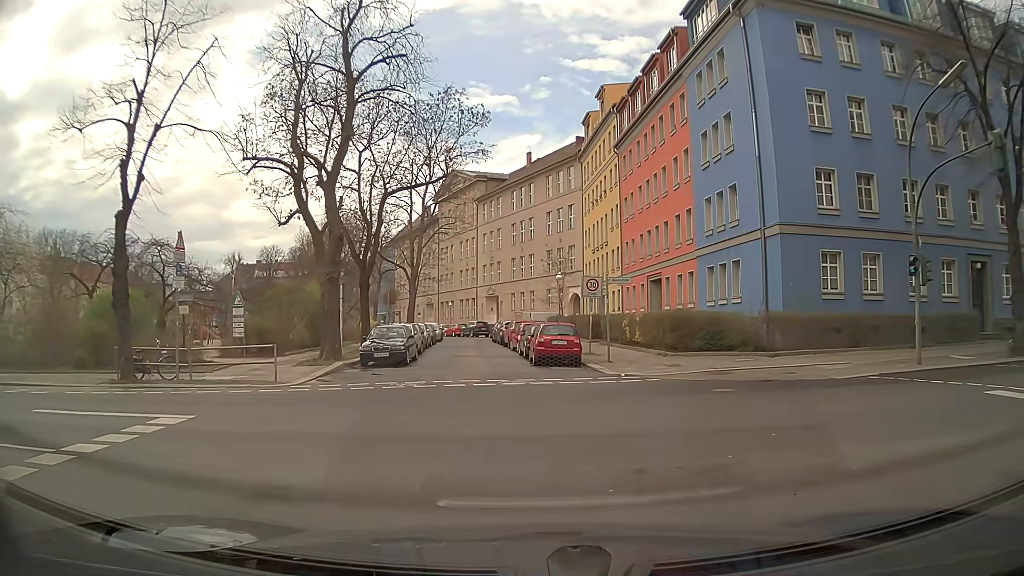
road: residential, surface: asphalt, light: Day
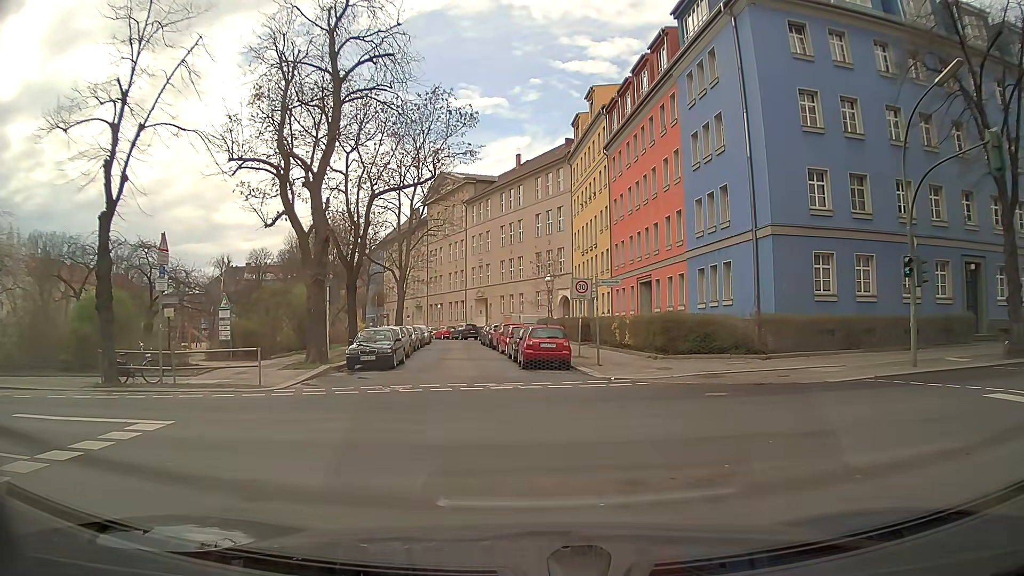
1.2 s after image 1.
(0.0, +0.3) m; 0°
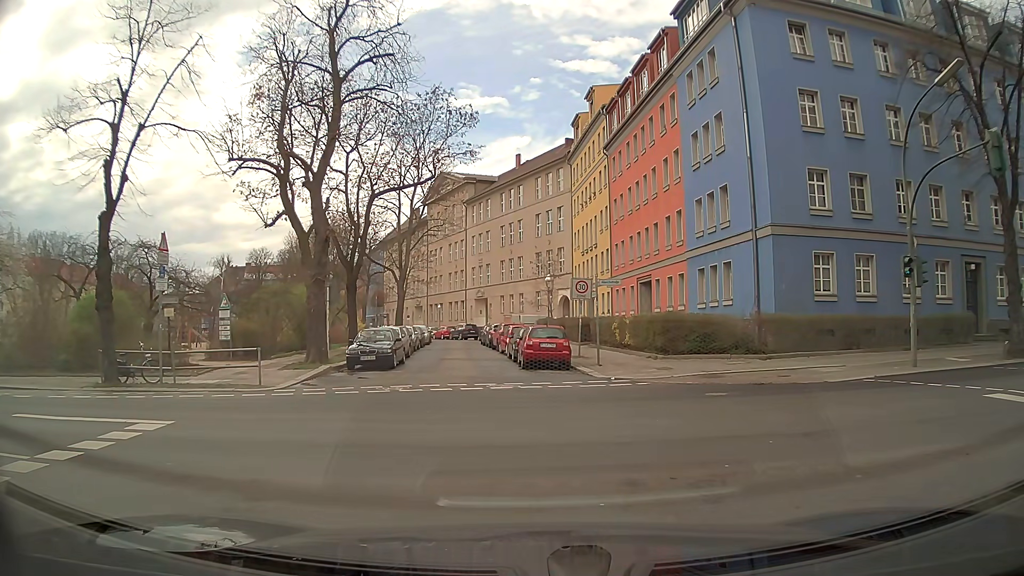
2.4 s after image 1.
(0.0, 0.0) m; 0°
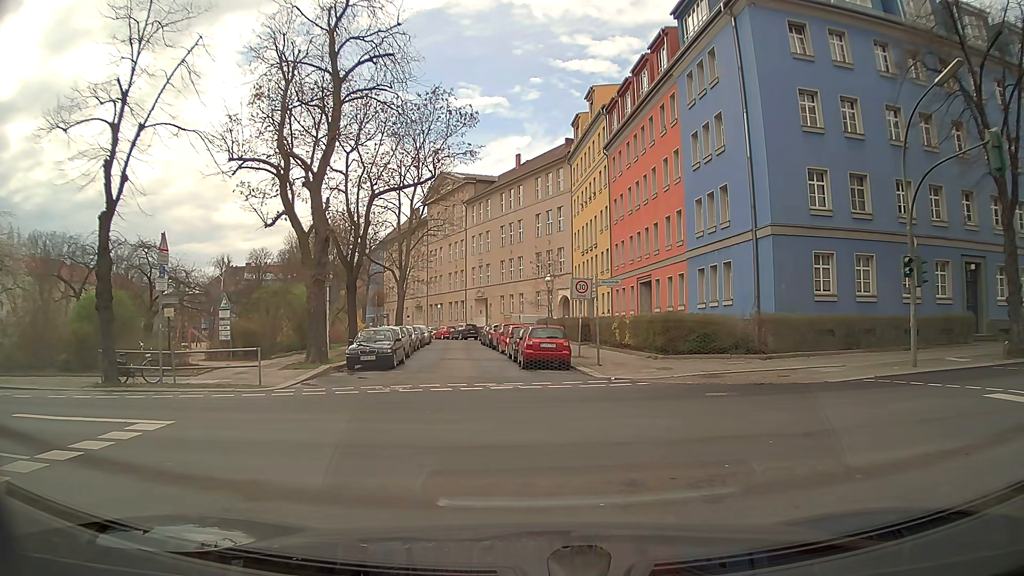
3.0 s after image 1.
(0.0, 0.0) m; 0°
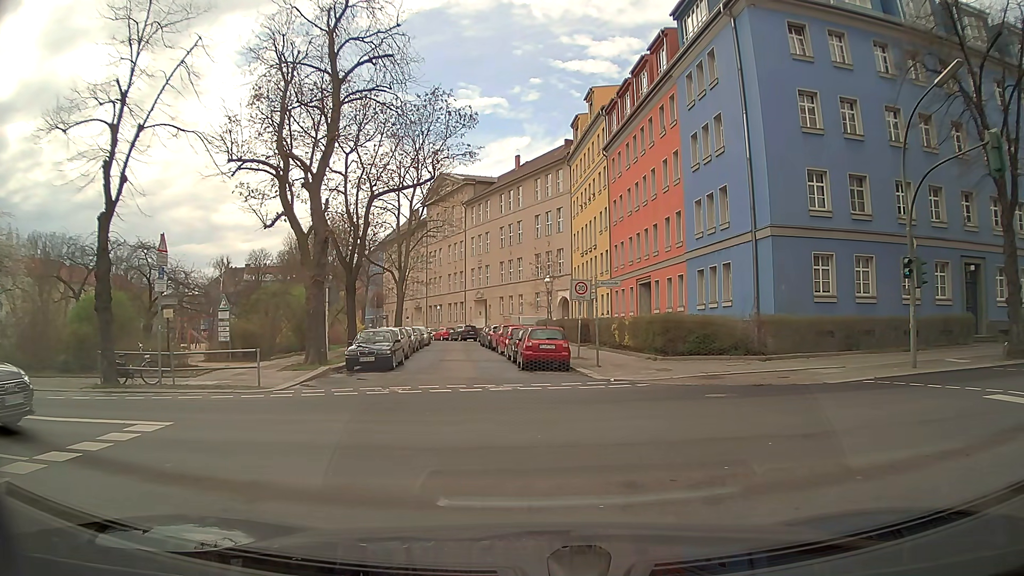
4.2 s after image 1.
(0.0, 0.0) m; 0°
